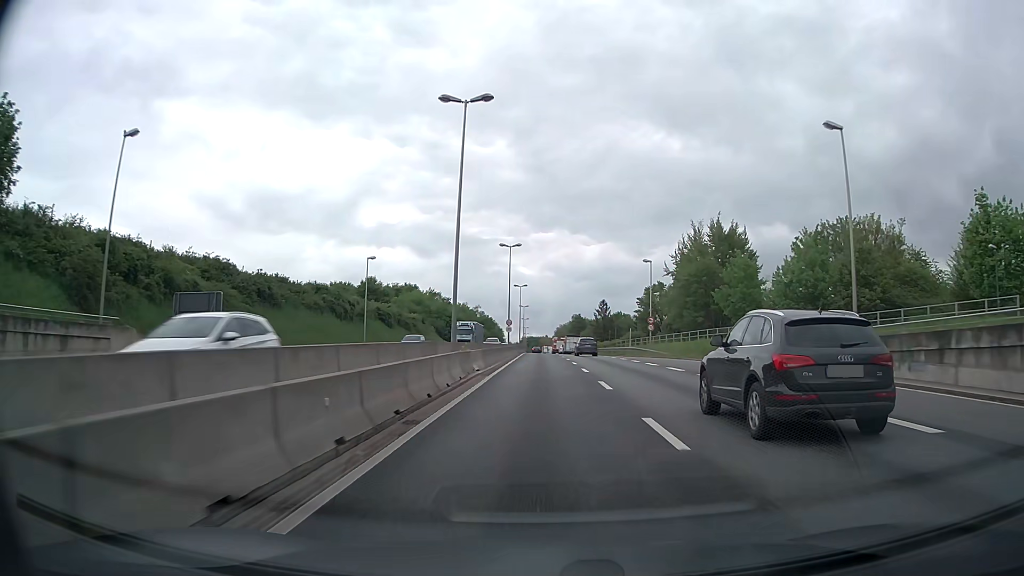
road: trunk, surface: asphalt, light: Day
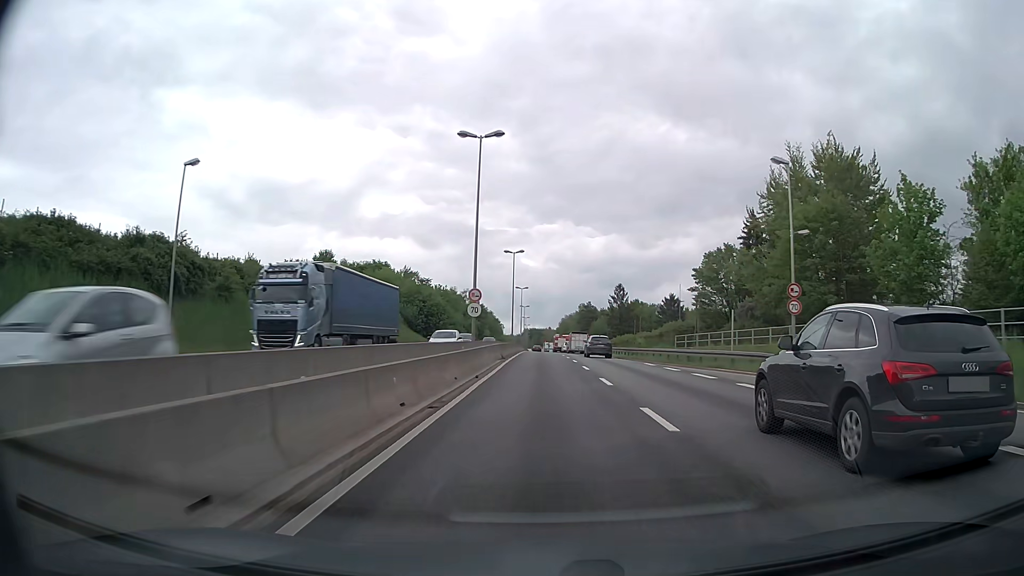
(-0.2, +34.4) m; 0°
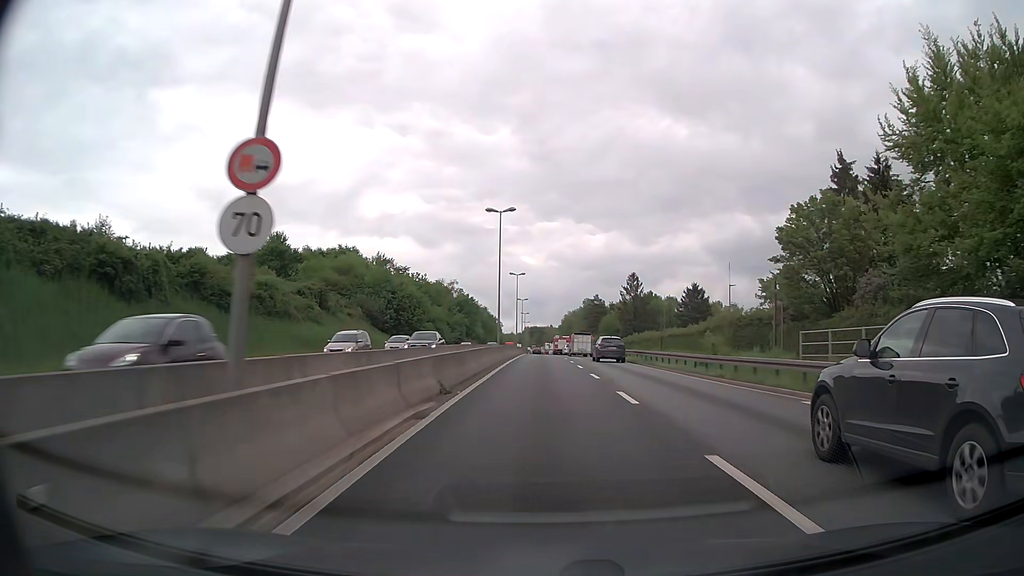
(0.0, +23.0) m; 0°
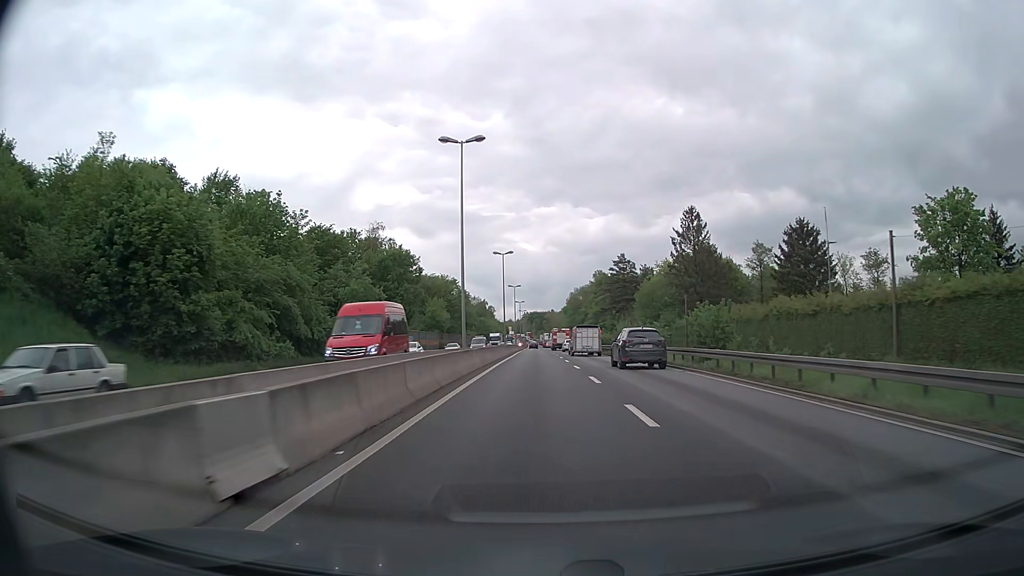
(+0.1, +57.7) m; 0°
